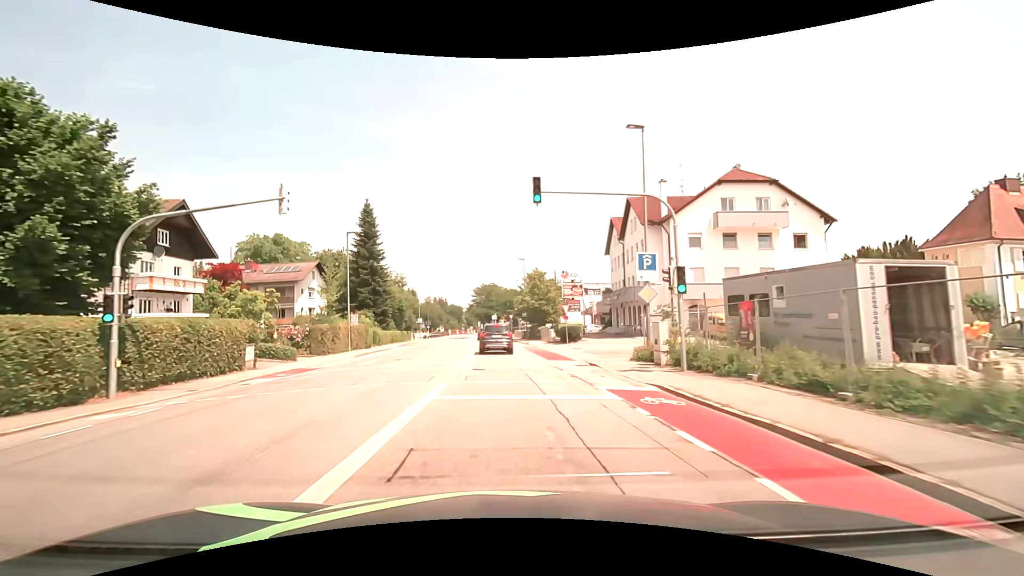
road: tertiary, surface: asphalt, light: Day
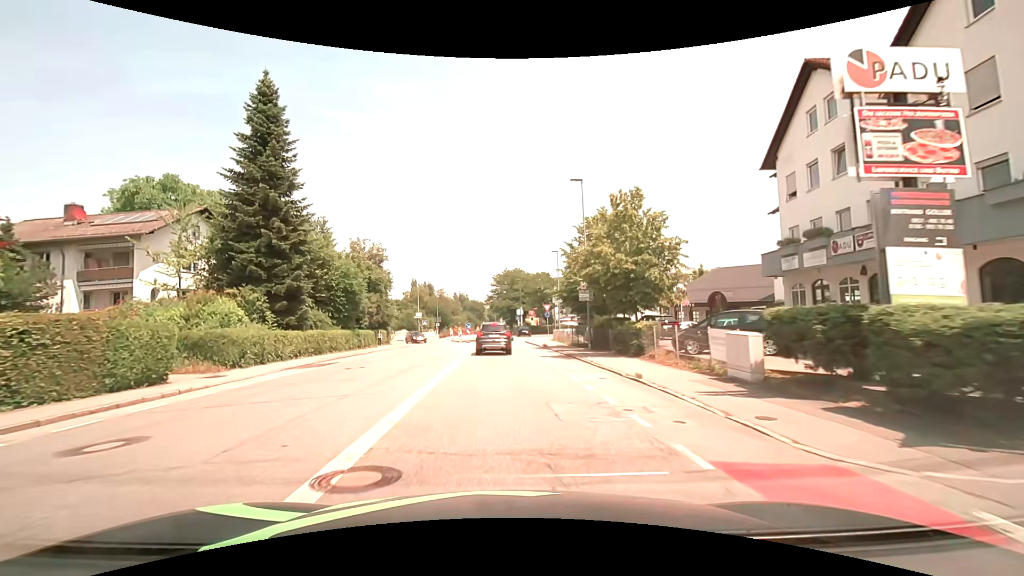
(-0.9, +33.3) m; -4°
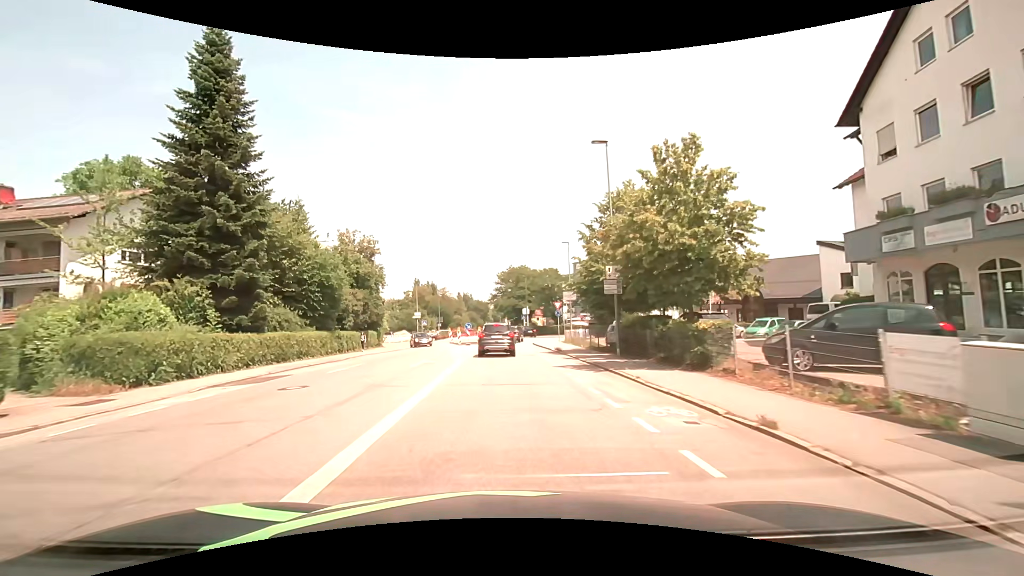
(0.0, +6.2) m; 0°
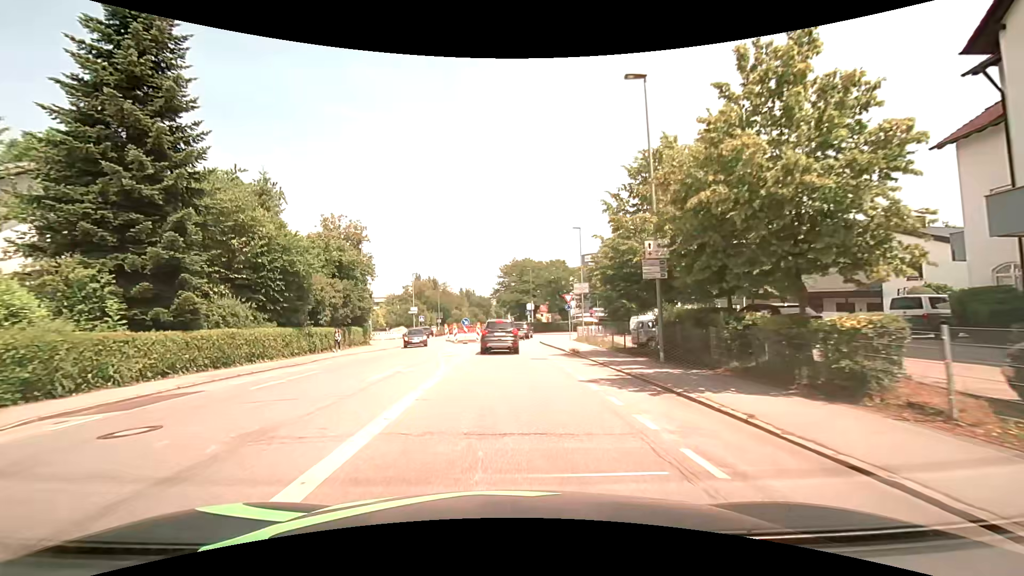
(0.0, +6.0) m; 0°
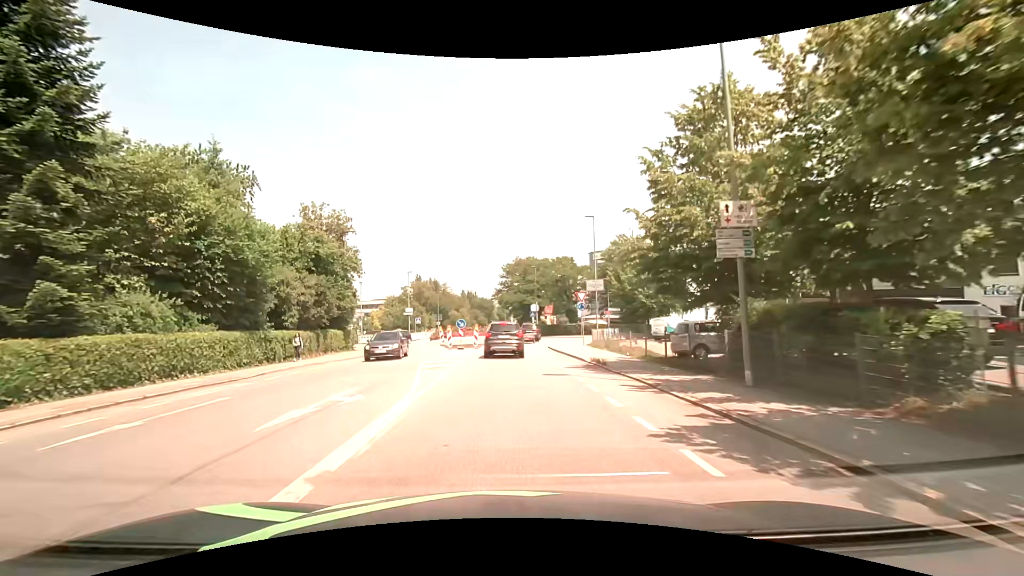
(-0.1, +5.8) m; 0°
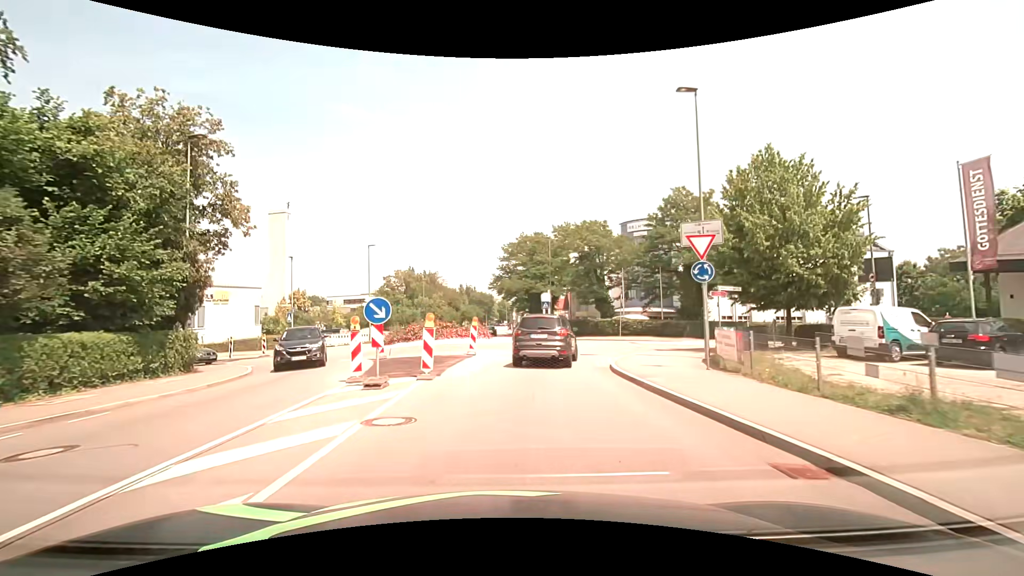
(-0.2, +21.4) m; 0°
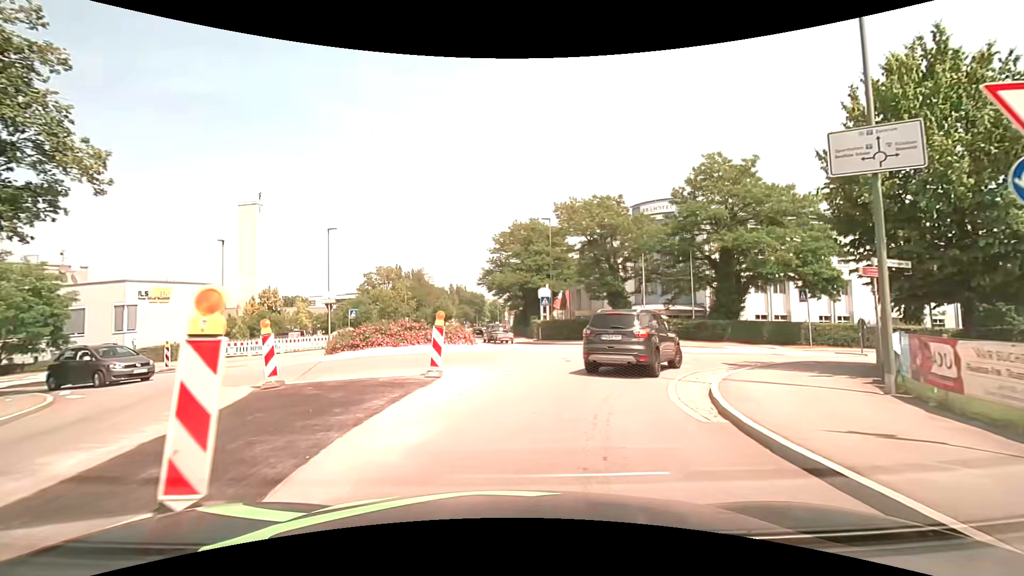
(0.0, +9.0) m; +1°
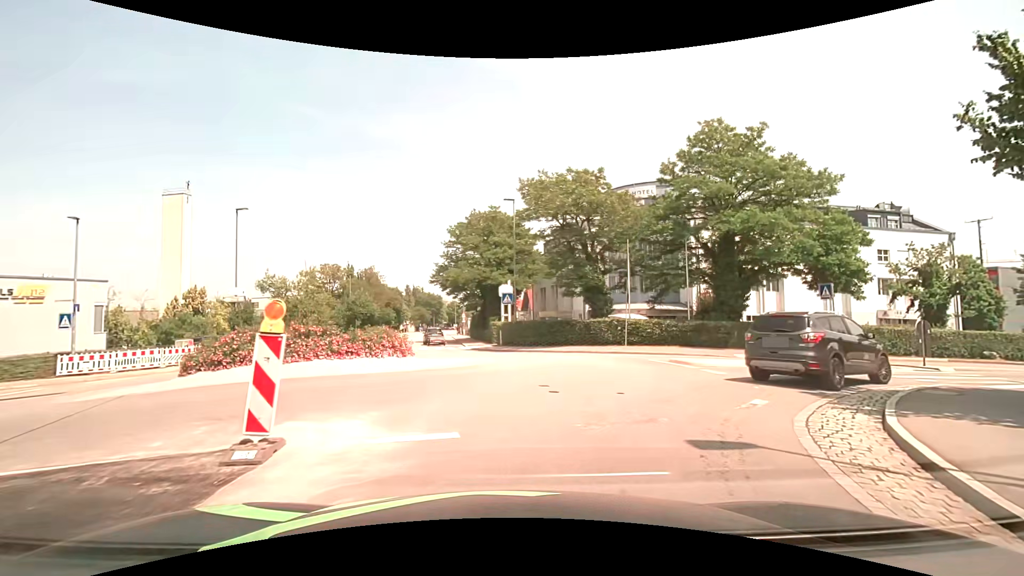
(+0.2, +6.9) m; +4°
(+2, +10) (+10, +16) (+19, +18) (+29, +20) (+39, +22) (+49, +24) (+58, +28) (+67, +32) (+76, +36) (+84, +42) m
